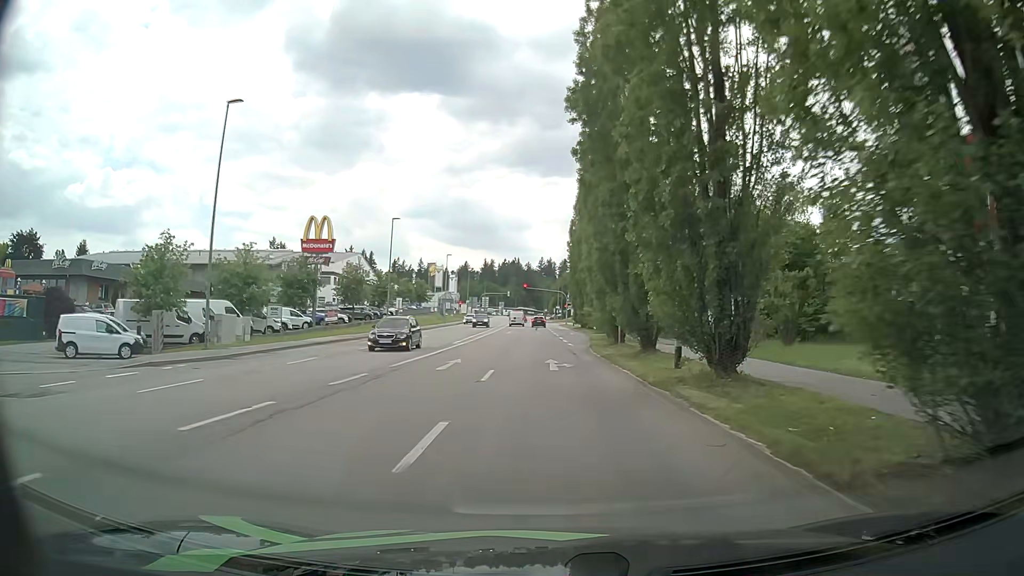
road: tertiary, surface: asphalt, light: Day
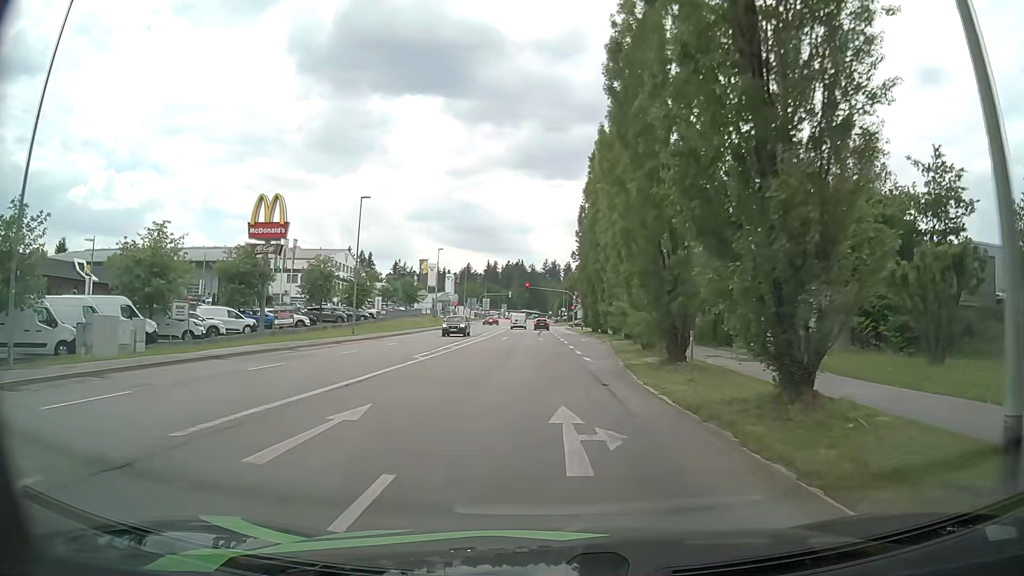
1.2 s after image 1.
(-0.2, +12.1) m; -2°
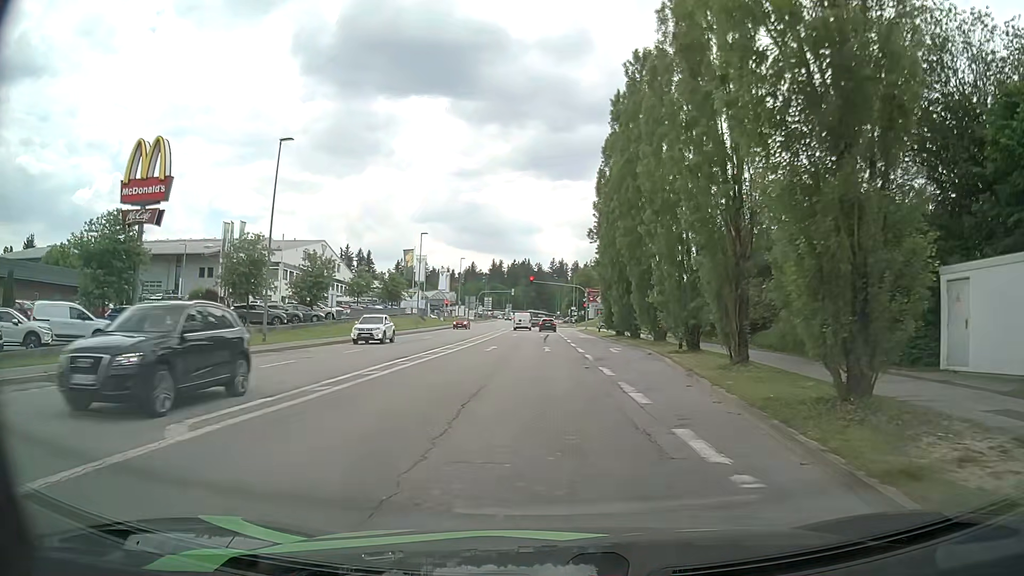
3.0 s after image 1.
(+0.2, +17.1) m; 0°
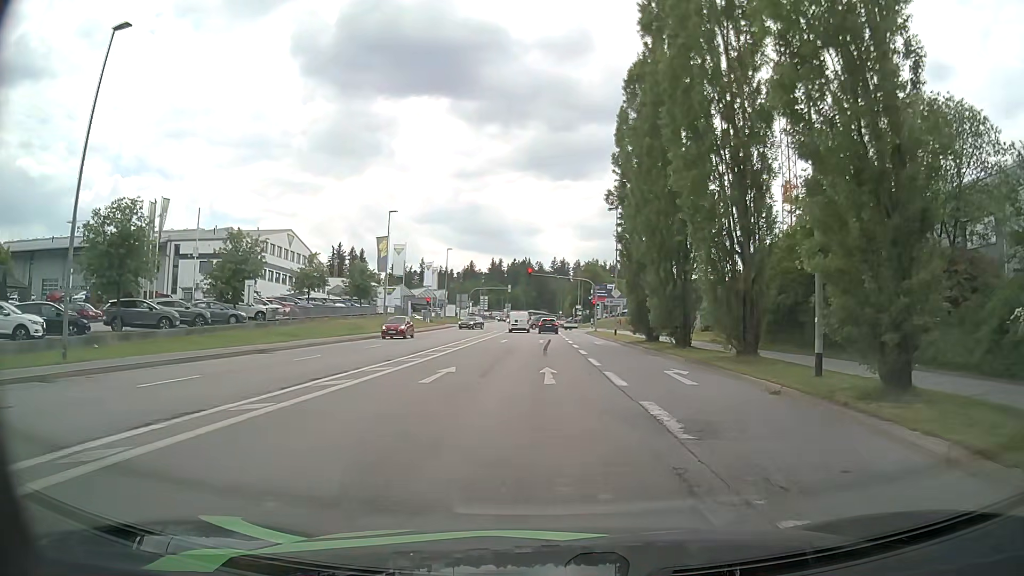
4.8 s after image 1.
(+0.1, +15.3) m; 0°
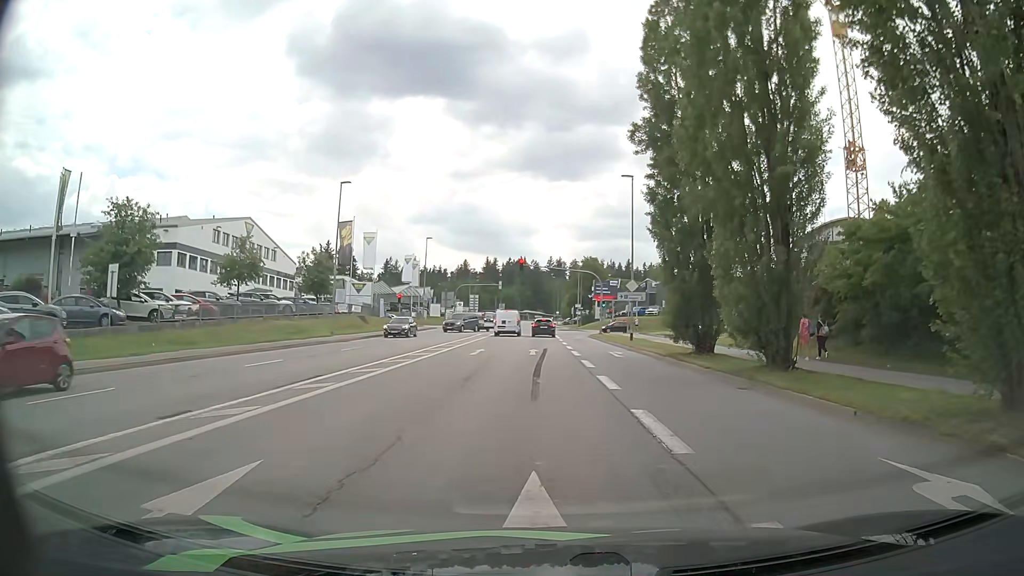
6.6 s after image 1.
(+0.1, +12.8) m; +1°
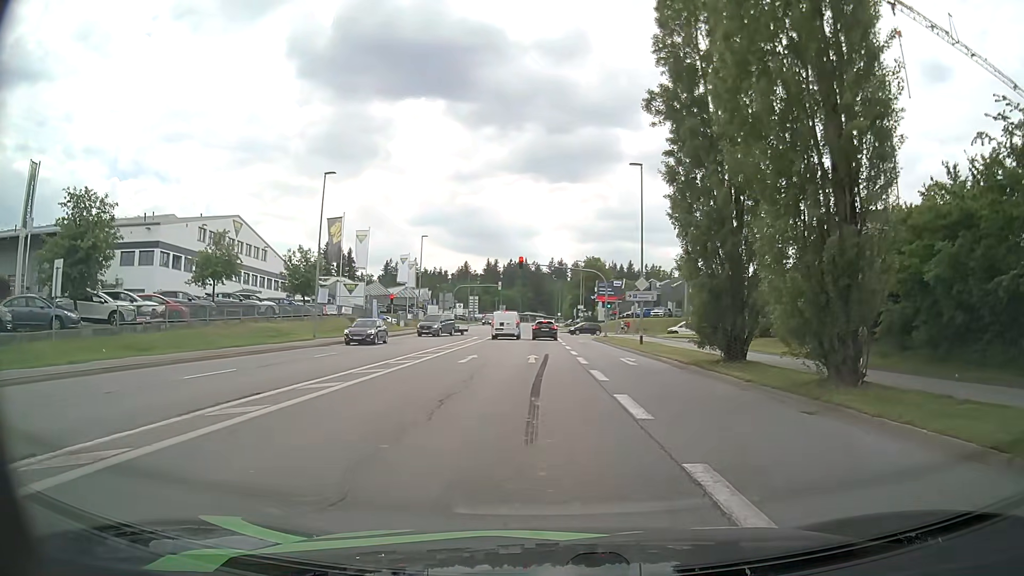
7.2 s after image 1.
(0.0, +3.7) m; 0°
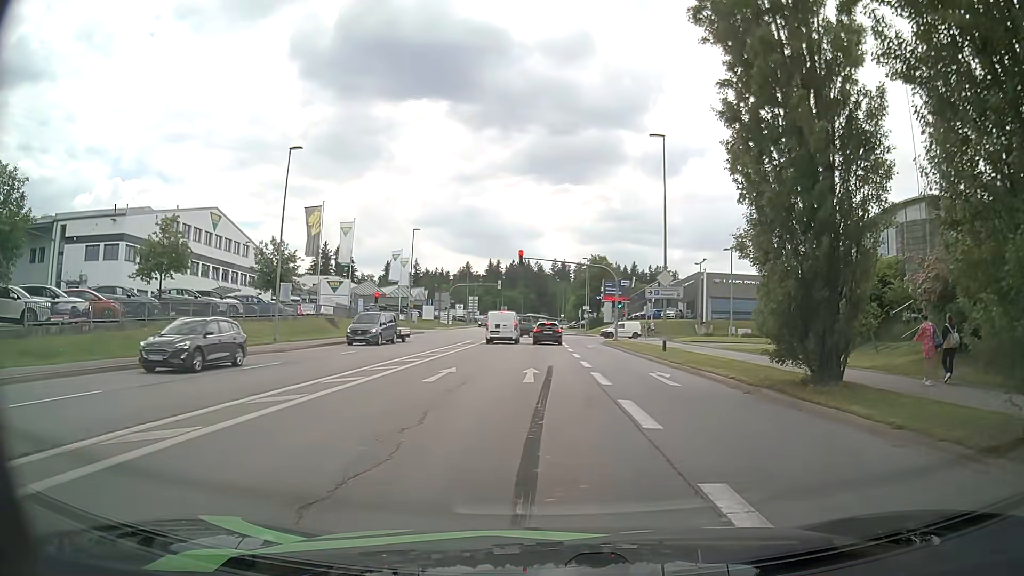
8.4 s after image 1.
(0.0, +6.5) m; -2°
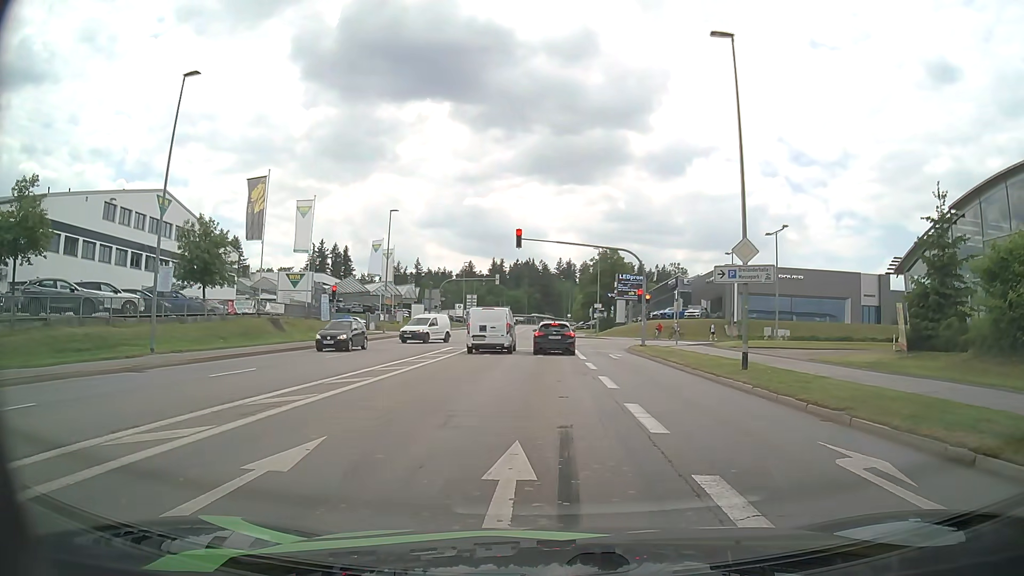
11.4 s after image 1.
(+0.4, +12.1) m; +1°
